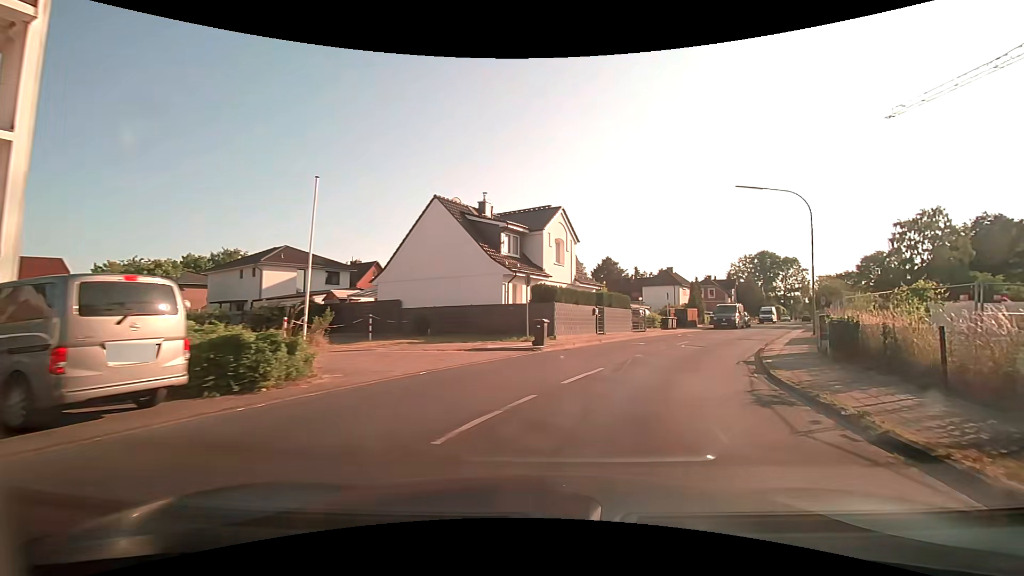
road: residential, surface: asphalt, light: Day
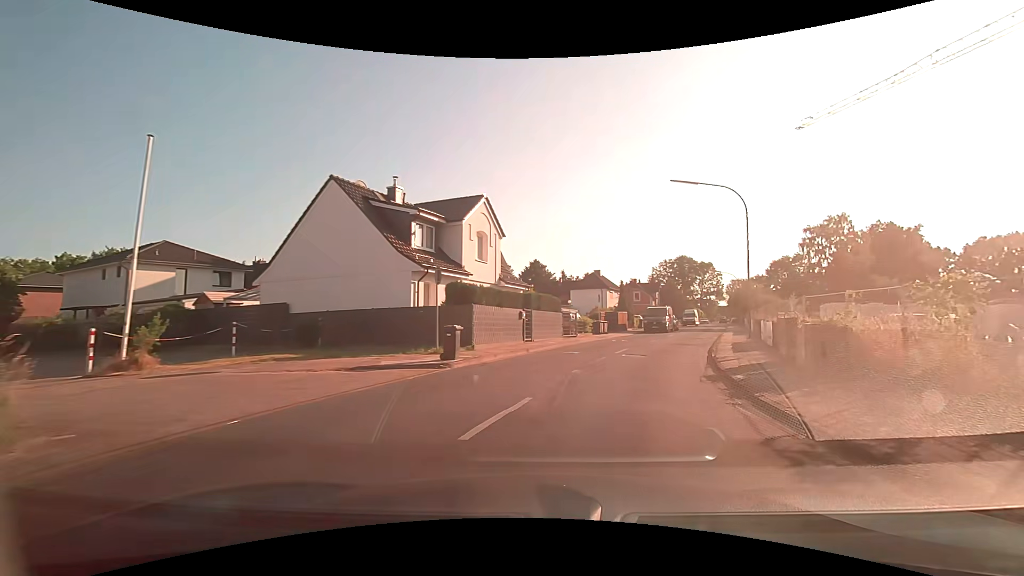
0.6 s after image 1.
(+0.3, +4.0) m; +8°
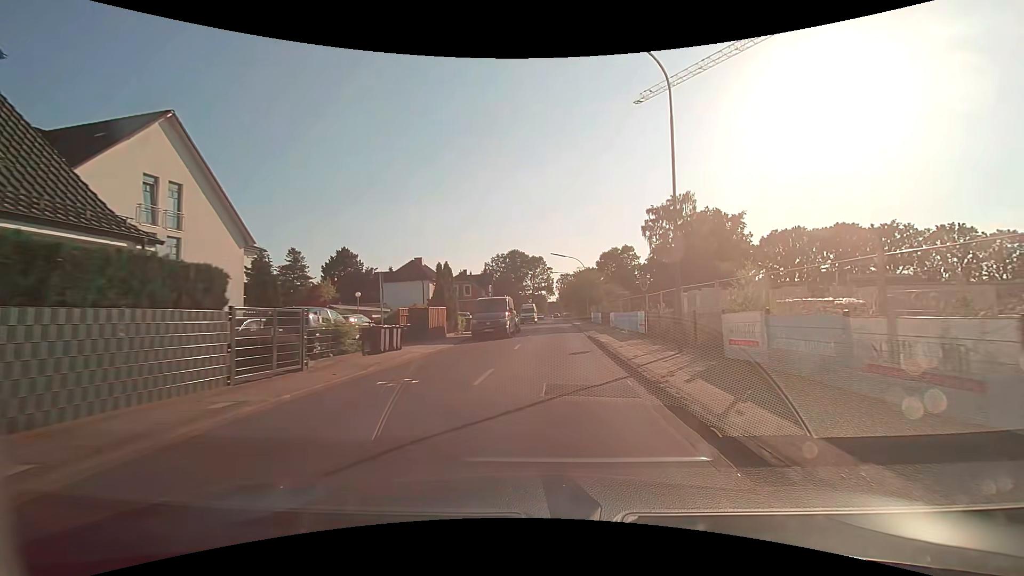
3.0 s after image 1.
(+3.8, +18.2) m; +19°
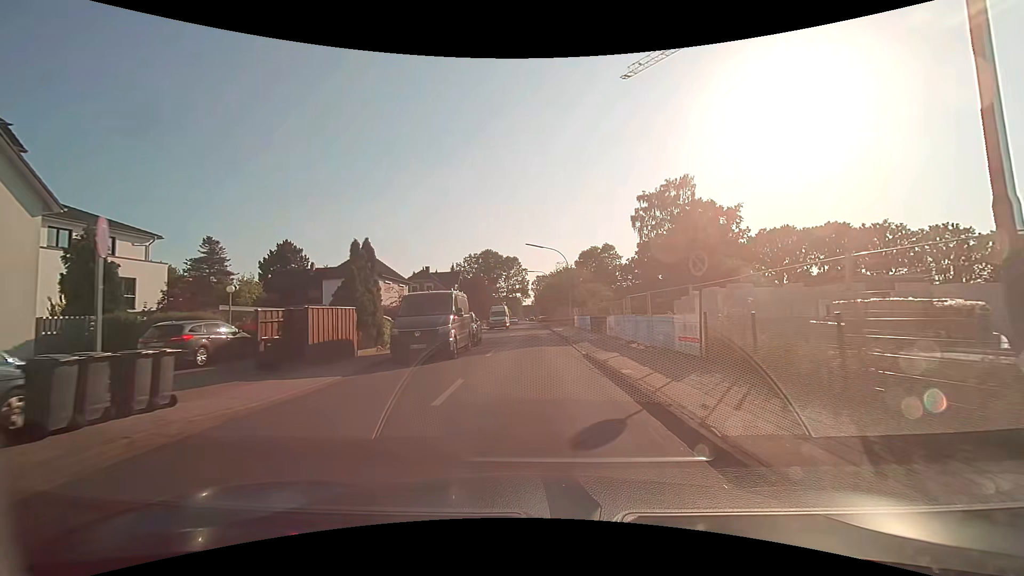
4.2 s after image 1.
(+0.4, +10.8) m; +3°
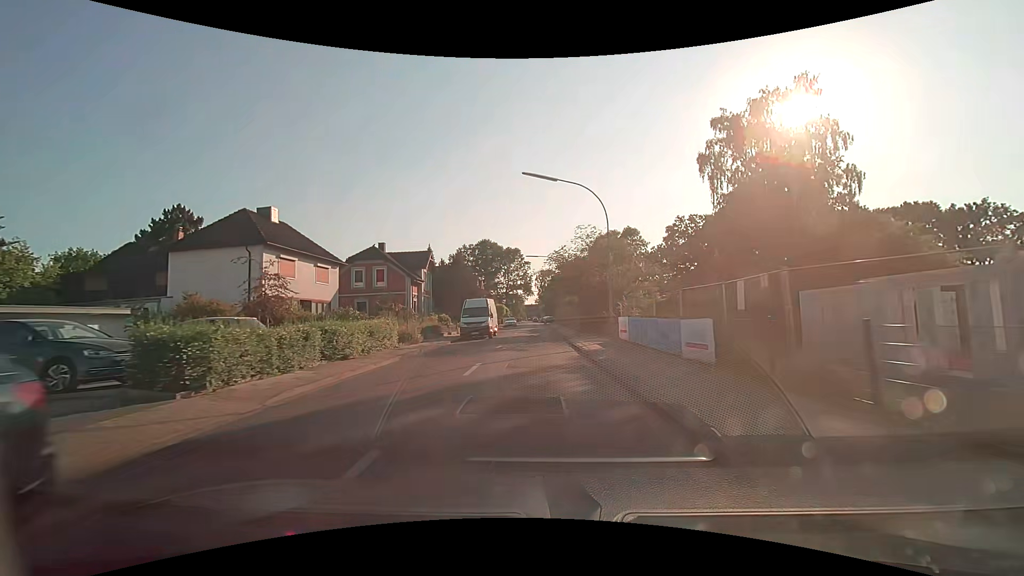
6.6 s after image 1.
(+0.2, +23.5) m; 0°
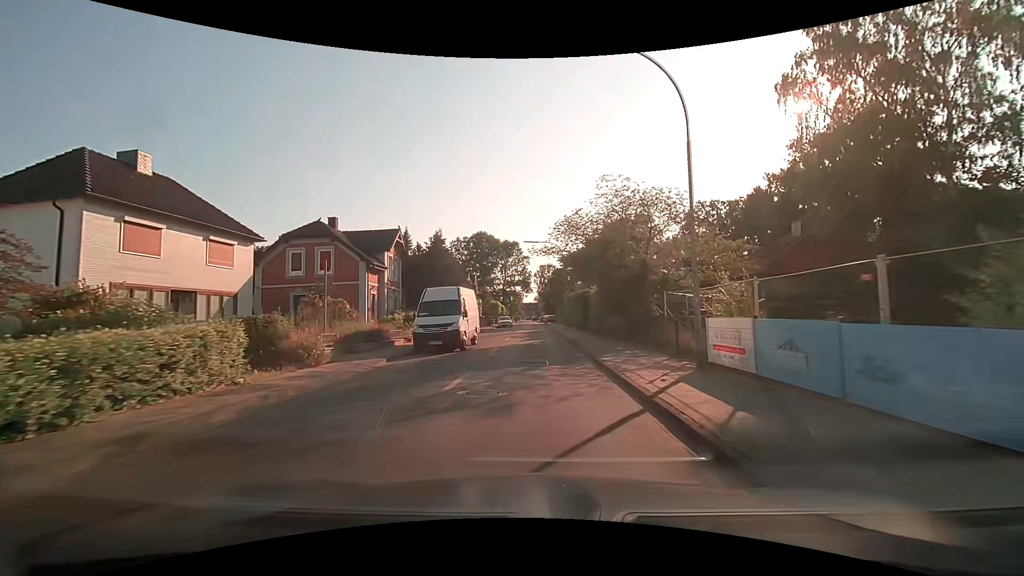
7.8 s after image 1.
(0.0, +12.1) m; +1°
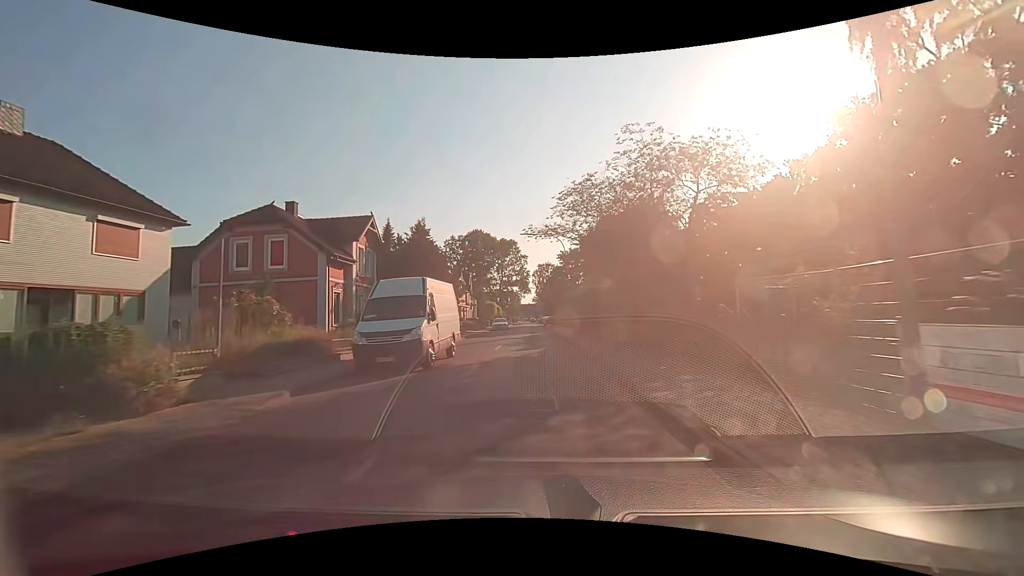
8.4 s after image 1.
(0.0, +6.2) m; 0°
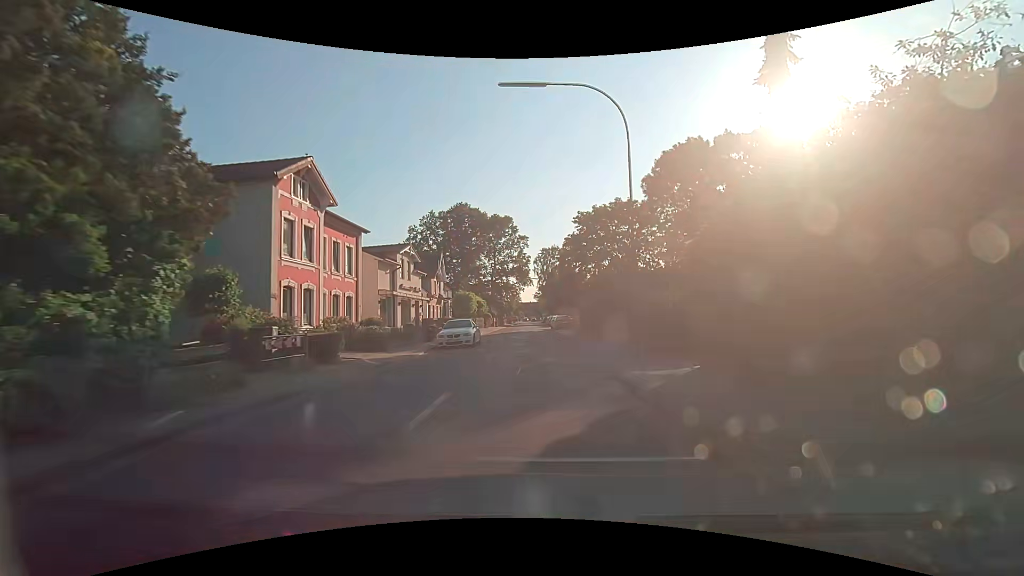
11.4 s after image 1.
(-0.3, +32.4) m; -1°
(0, +10) (0, +20) (0, +30) (0, +40) (0, +50) (0, +60) (+1, +70) (+1, +80) (+1, +90) (+1, +100) m
